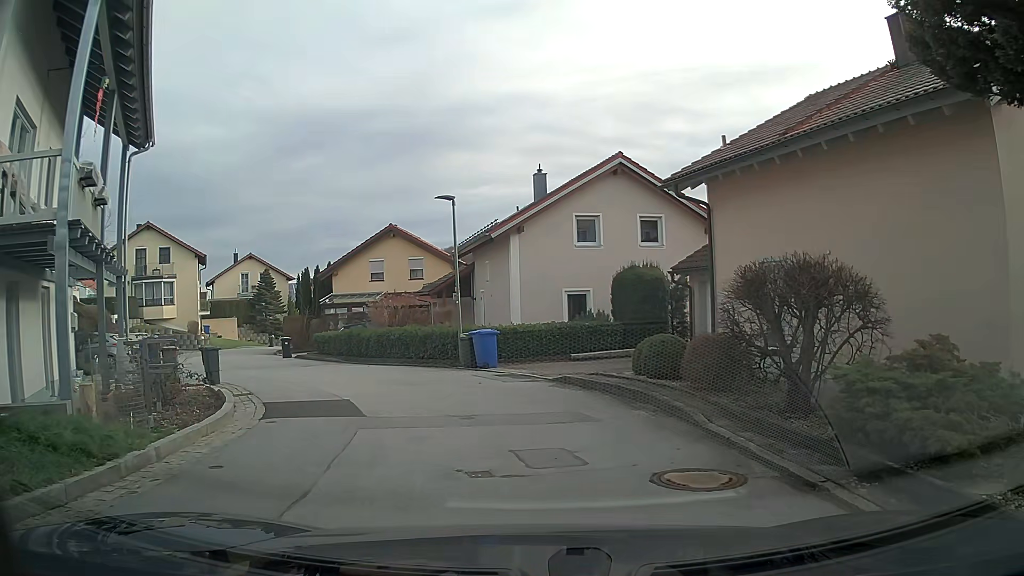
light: Day
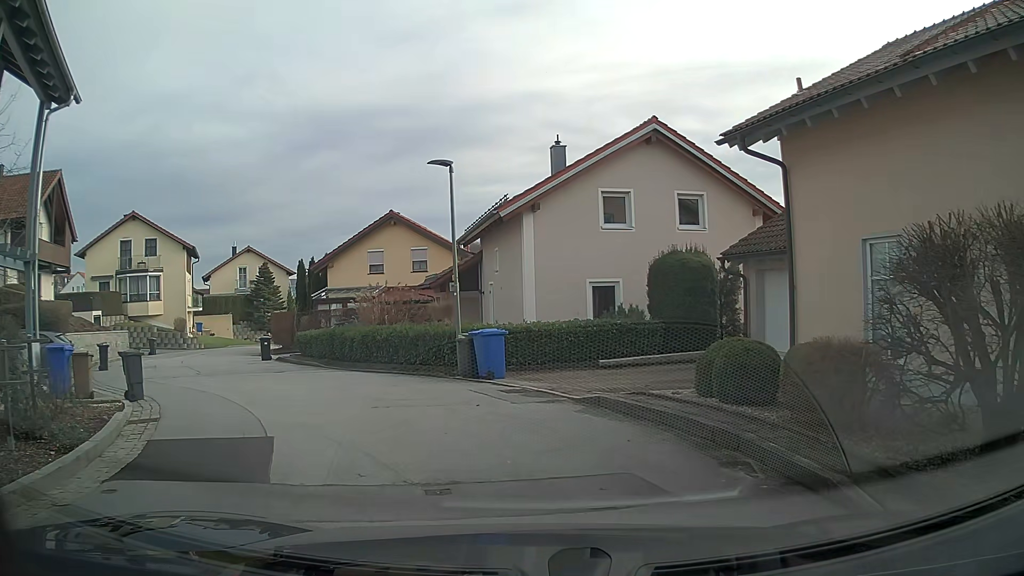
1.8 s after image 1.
(-0.1, +4.2) m; -2°
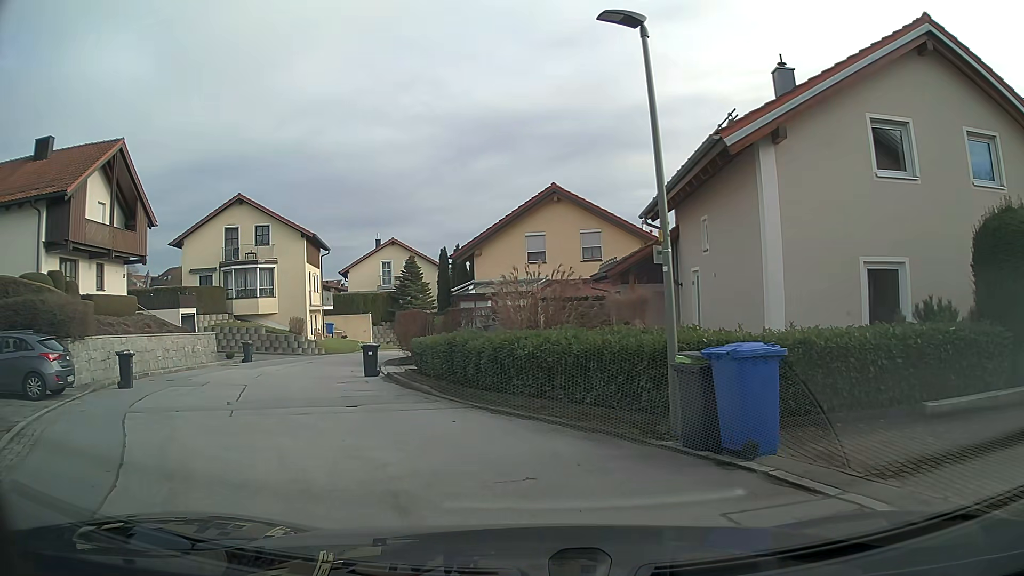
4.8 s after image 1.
(-0.9, +8.1) m; -15°
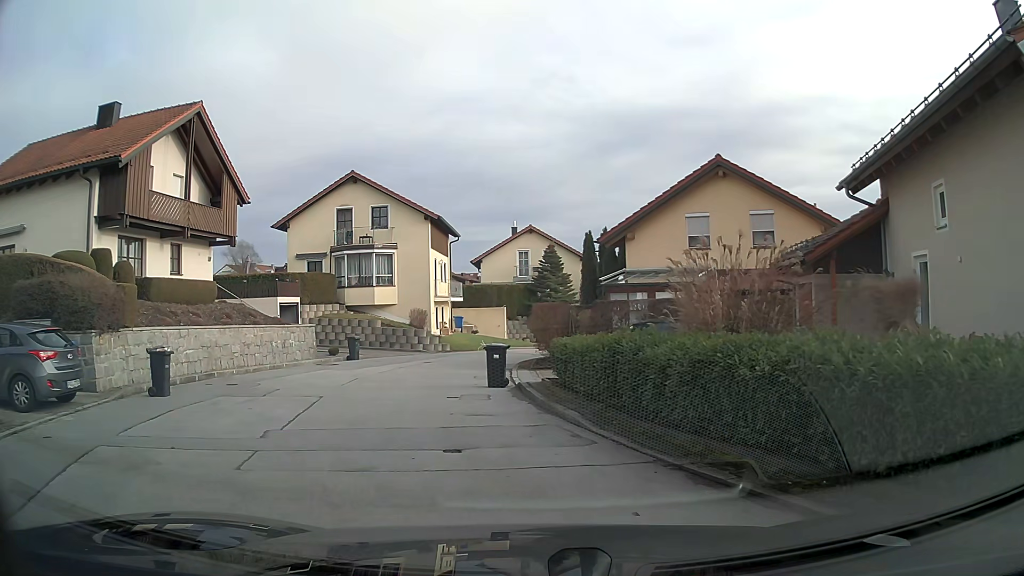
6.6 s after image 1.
(-0.5, +4.7) m; -11°
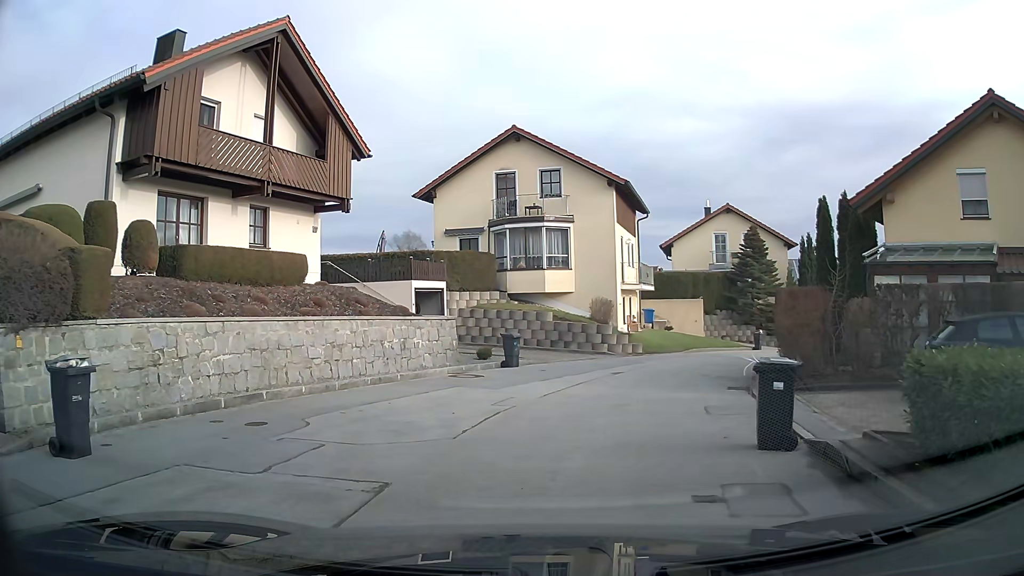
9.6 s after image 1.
(-1.0, +7.6) m; -14°
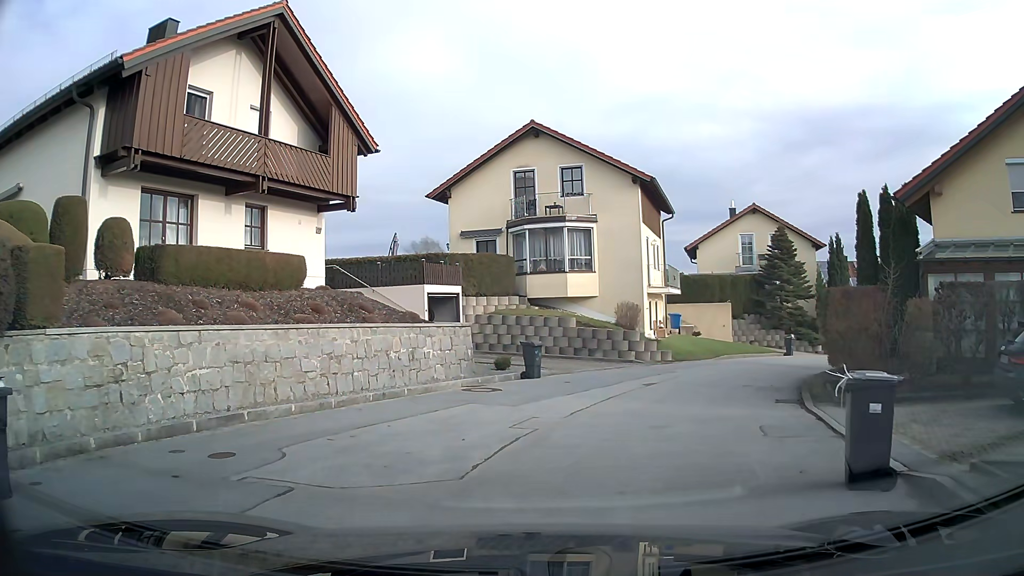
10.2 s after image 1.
(0.0, +1.7) m; -2°
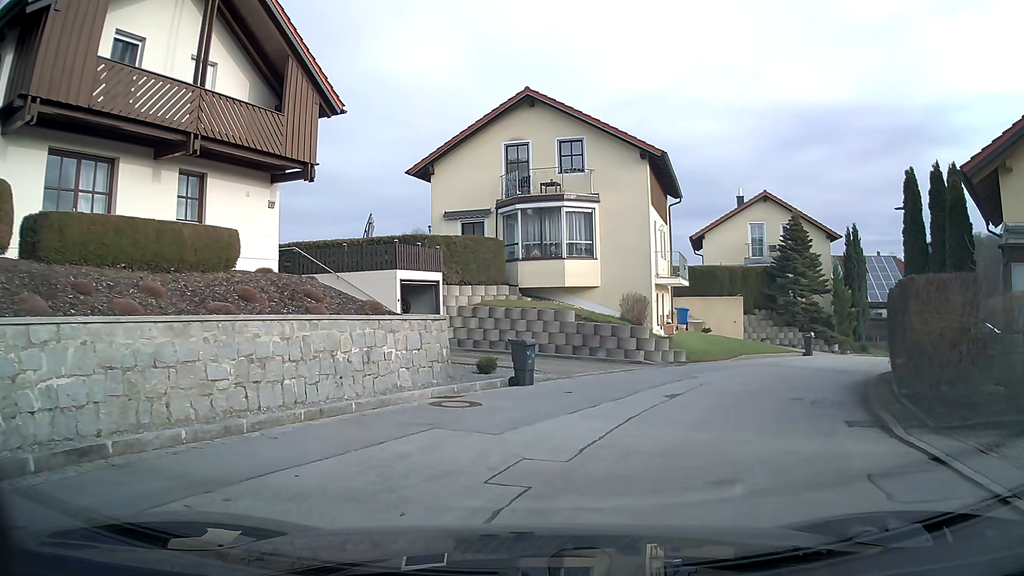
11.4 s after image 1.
(0.0, +3.4) m; +2°
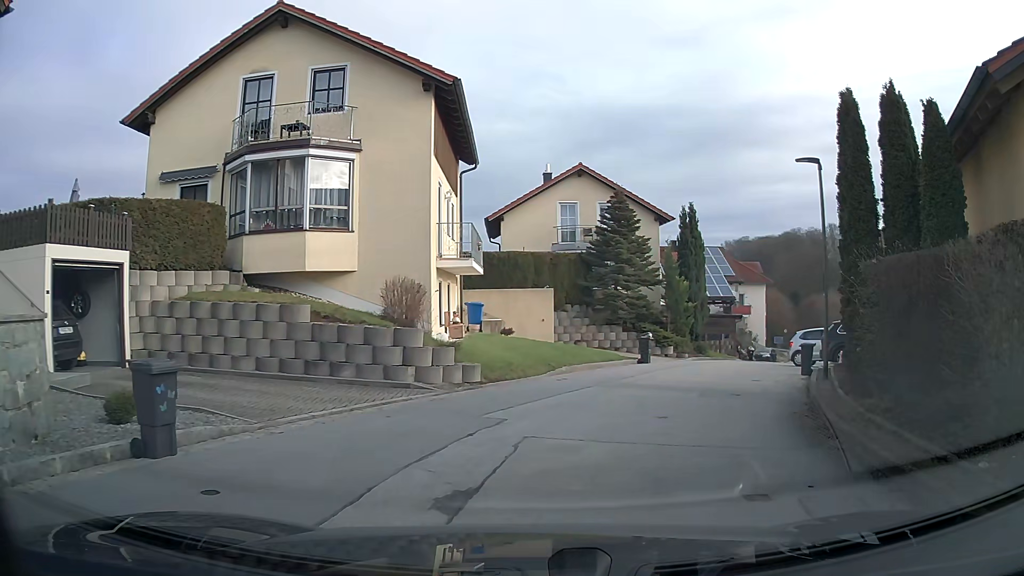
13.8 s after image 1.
(+1.1, +7.2) m; +19°
(+2, +10) (+5, +19) (+9, +28) (+13, +37) (+18, +46) (+22, +56) (+26, +65) (+33, +72) (+42, +70) (+48, +62) m
